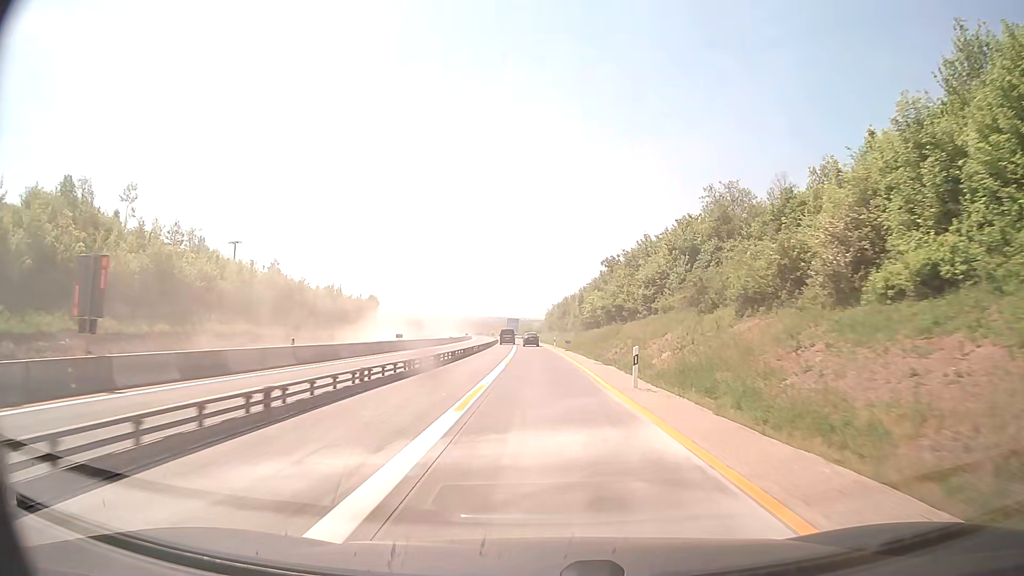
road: motorway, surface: concrete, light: Day
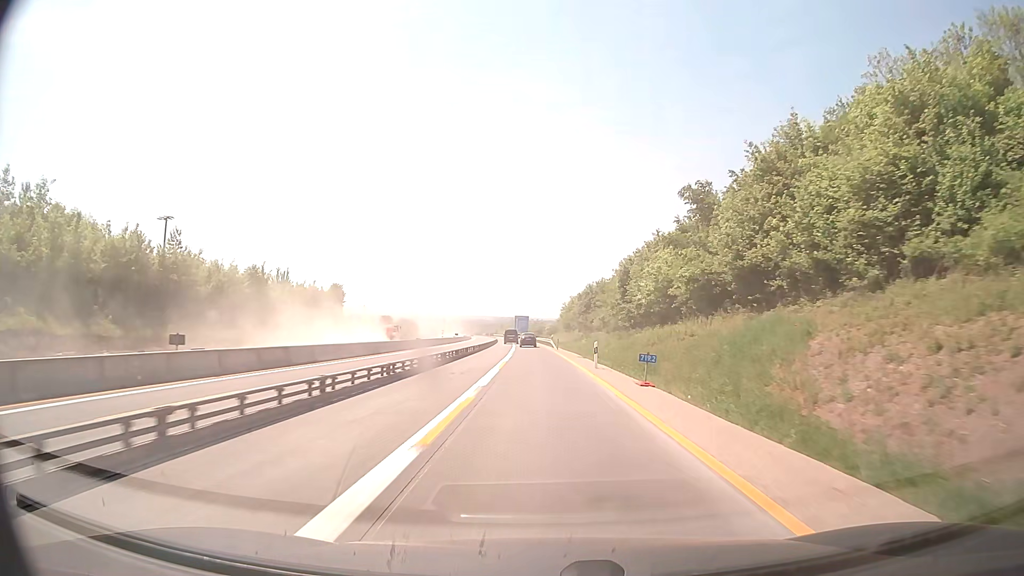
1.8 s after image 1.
(-0.3, +39.3) m; -1°
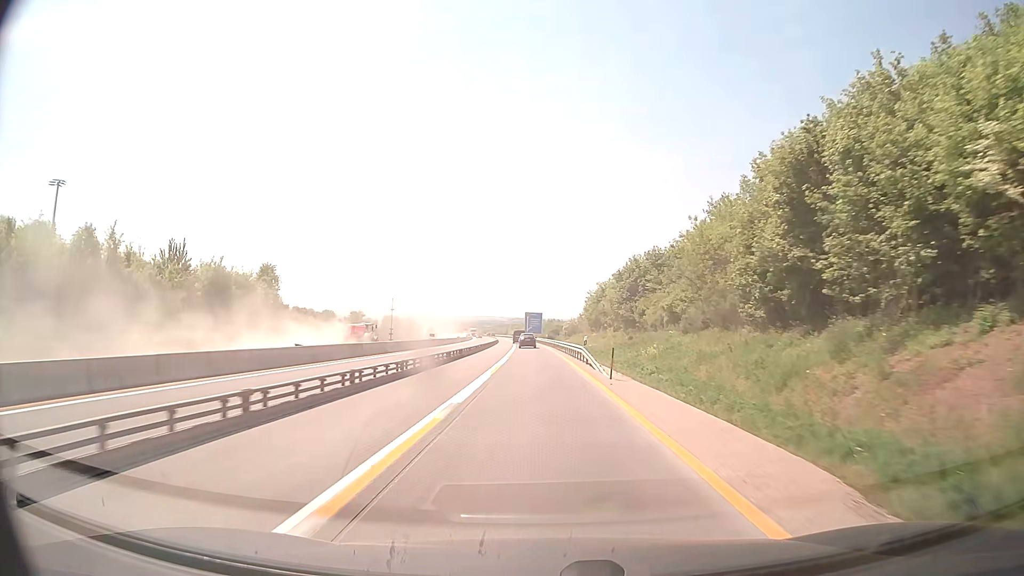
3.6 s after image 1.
(-0.3, +39.3) m; -1°
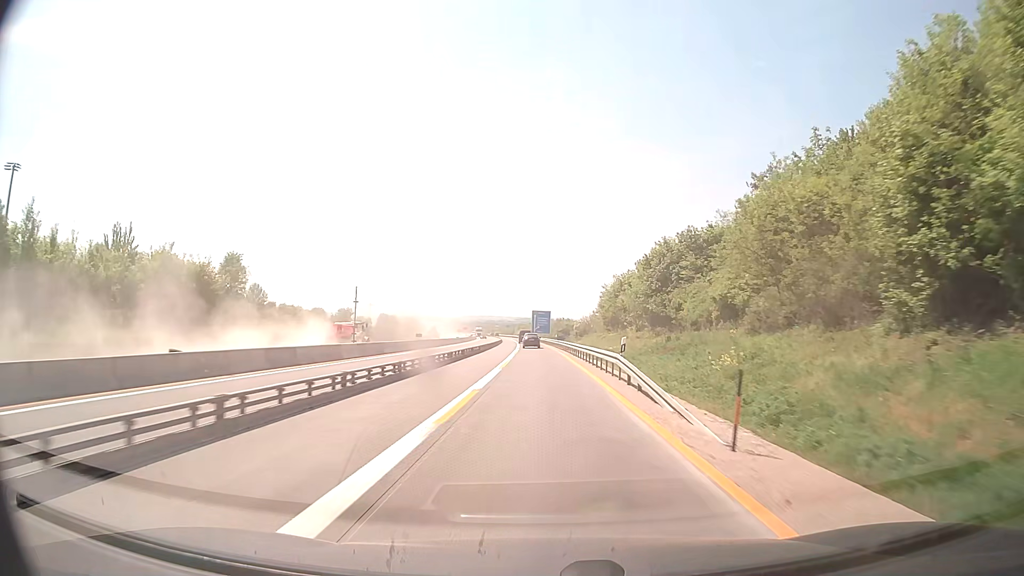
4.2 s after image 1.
(-0.1, +13.1) m; -1°
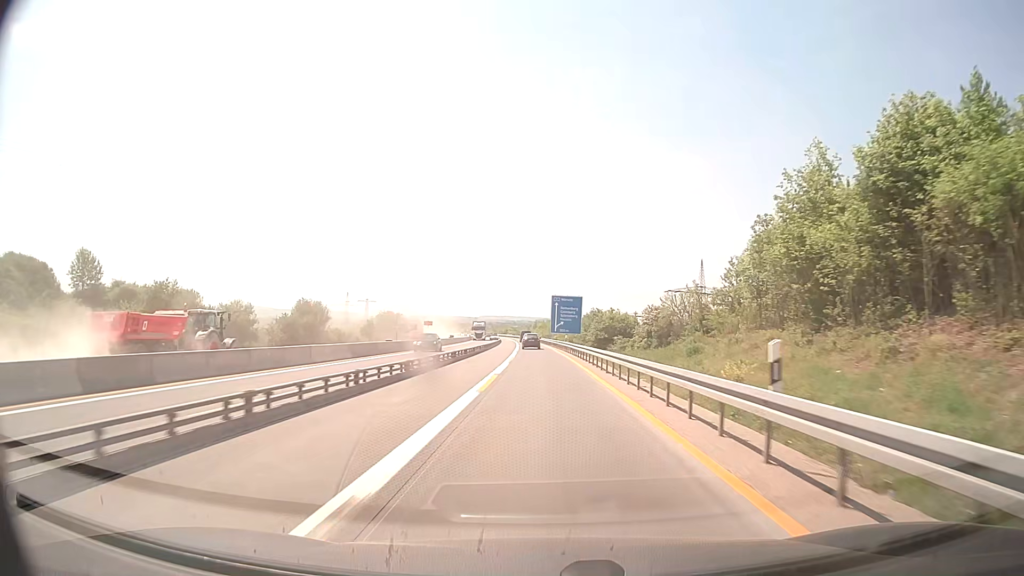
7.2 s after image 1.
(-0.9, +65.3) m; -2°
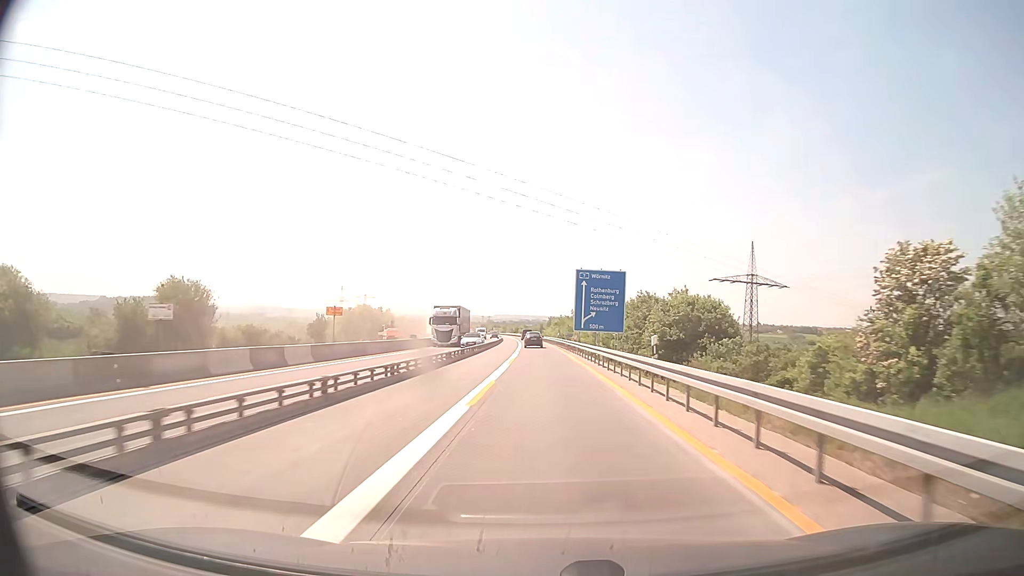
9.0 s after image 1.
(-0.4, +39.2) m; -1°
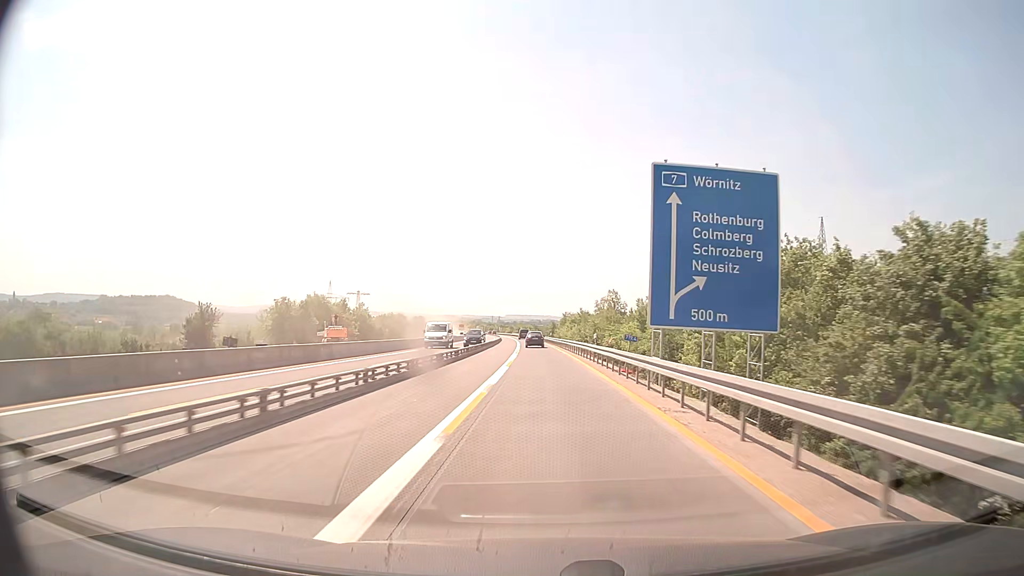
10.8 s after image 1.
(-0.4, +39.2) m; -1°
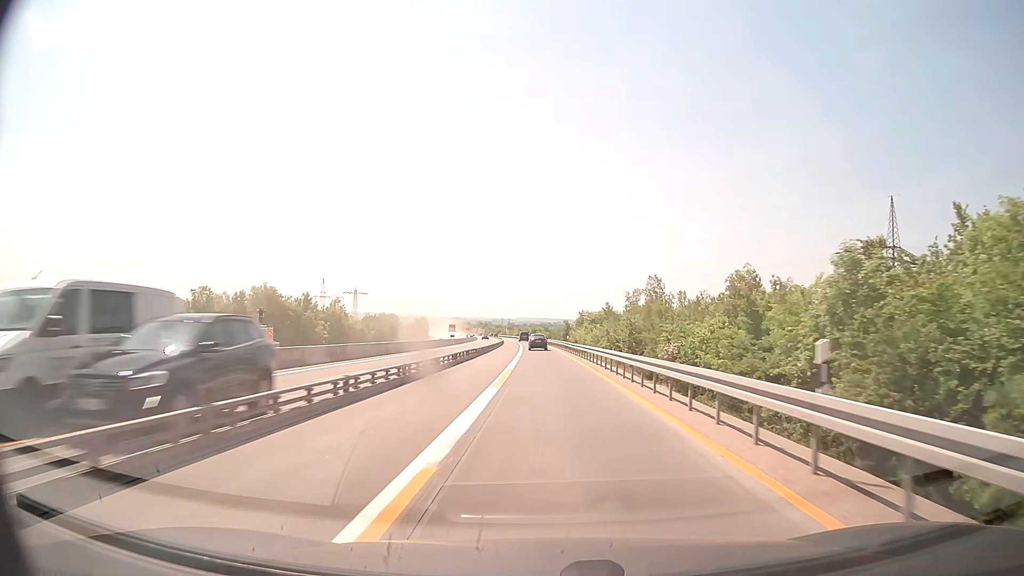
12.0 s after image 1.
(-0.3, +26.1) m; -1°
(0, +10) (0, +20) (0, +30) (0, +40) (-1, +50) (-1, +60) (-1, +70) (-1, +80) (-2, +90) (-2, +100) m
